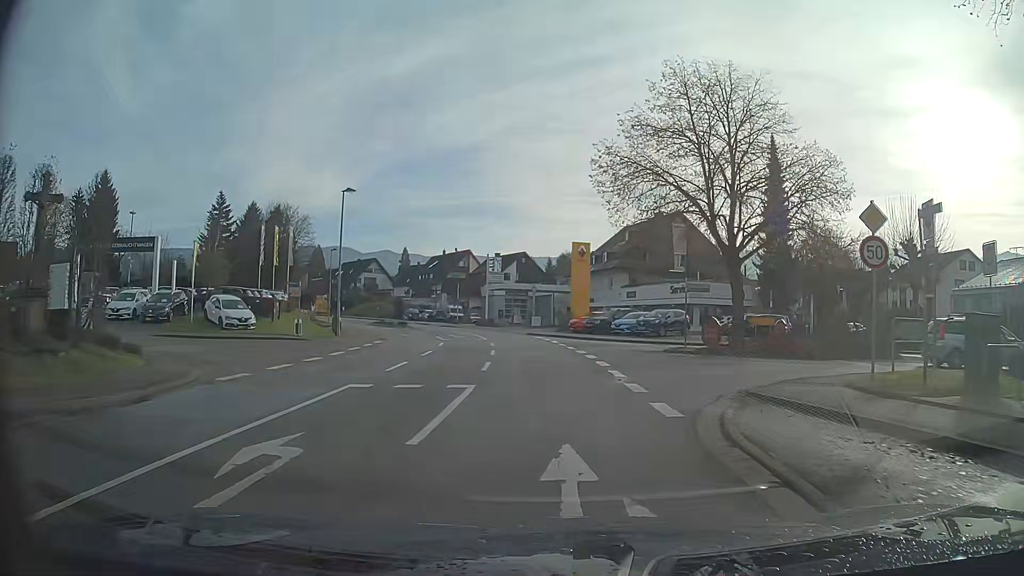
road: secondary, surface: asphalt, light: Day
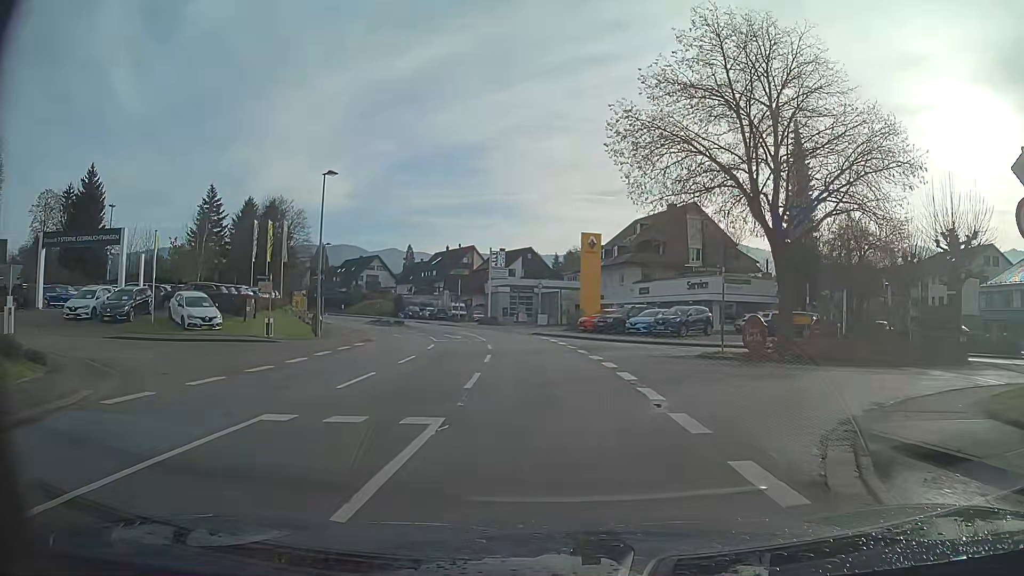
(0.0, +4.5) m; 0°
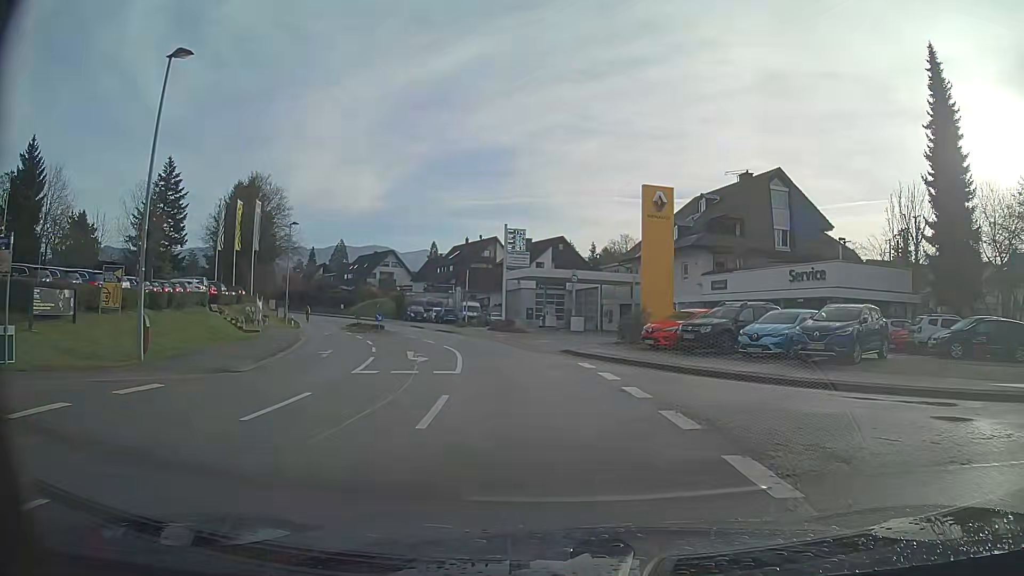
(-0.5, +17.8) m; -3°
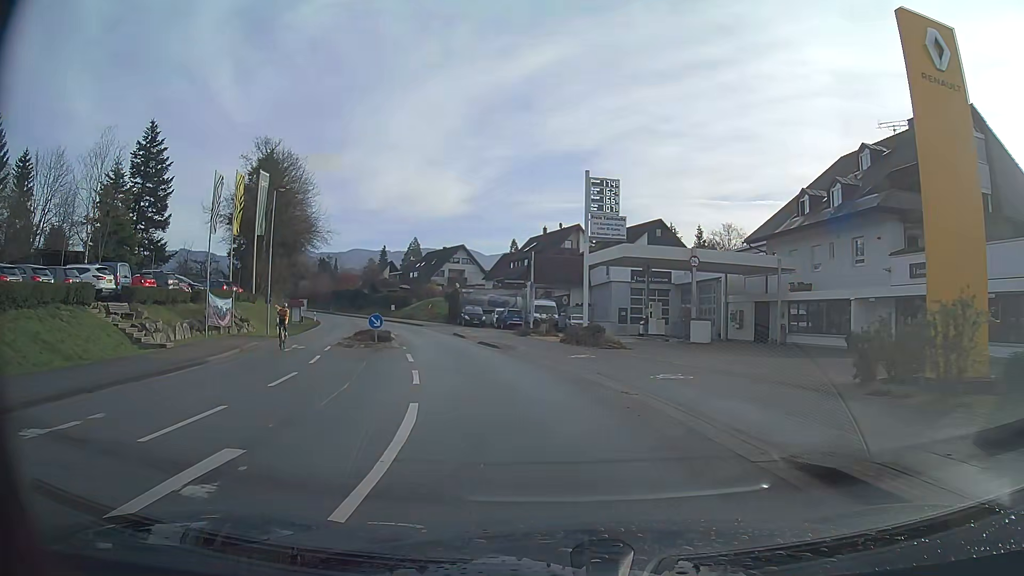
(-1.1, +17.7) m; -8°
(-1, +10) (-2, +20) (-4, +30) (-7, +39) (-9, +49) (-13, +58) (-17, +68) (-21, +77) (-25, +86) (-30, +94) m
